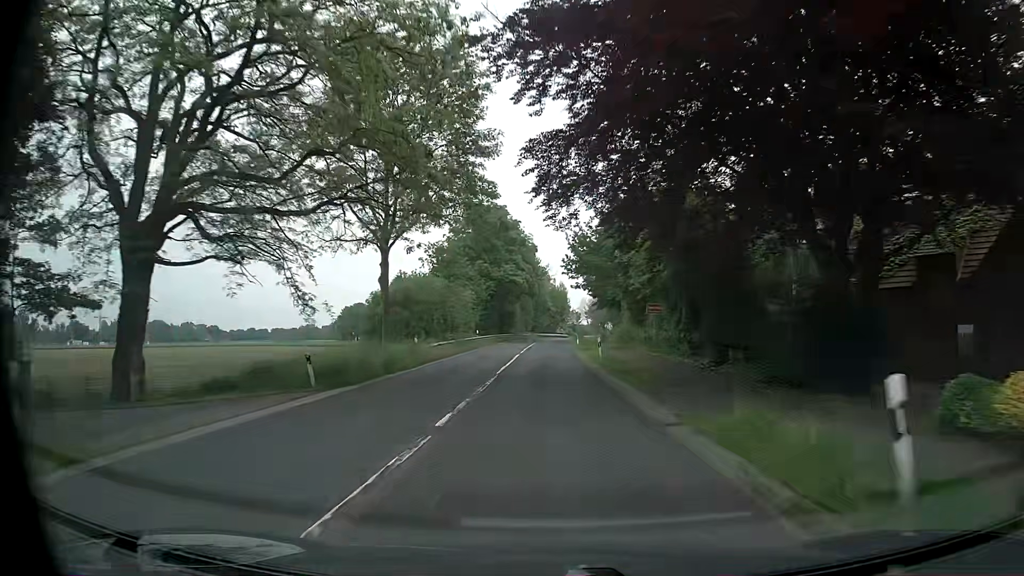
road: secondary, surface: asphalt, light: Day
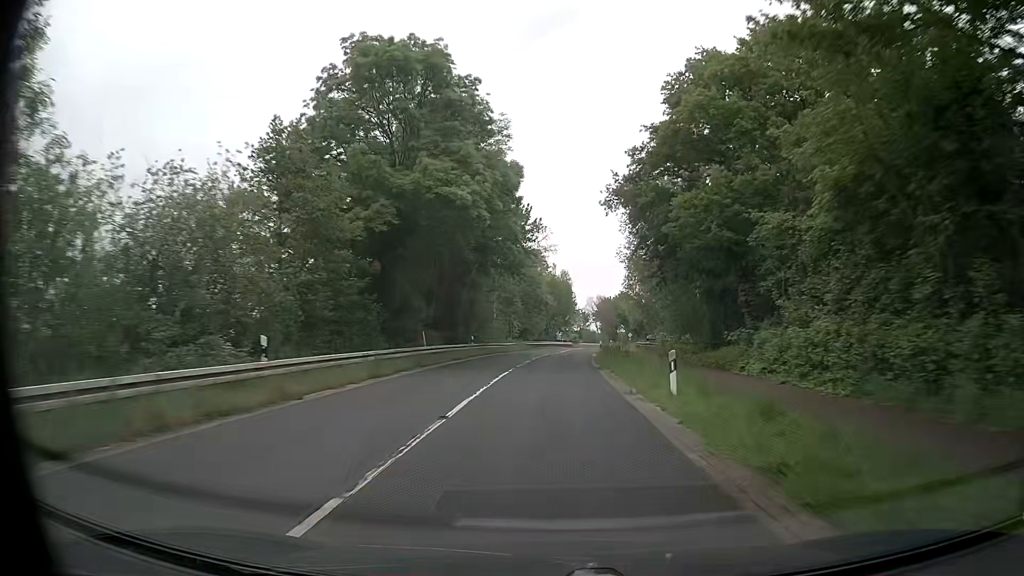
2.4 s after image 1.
(-0.3, +44.9) m; 0°
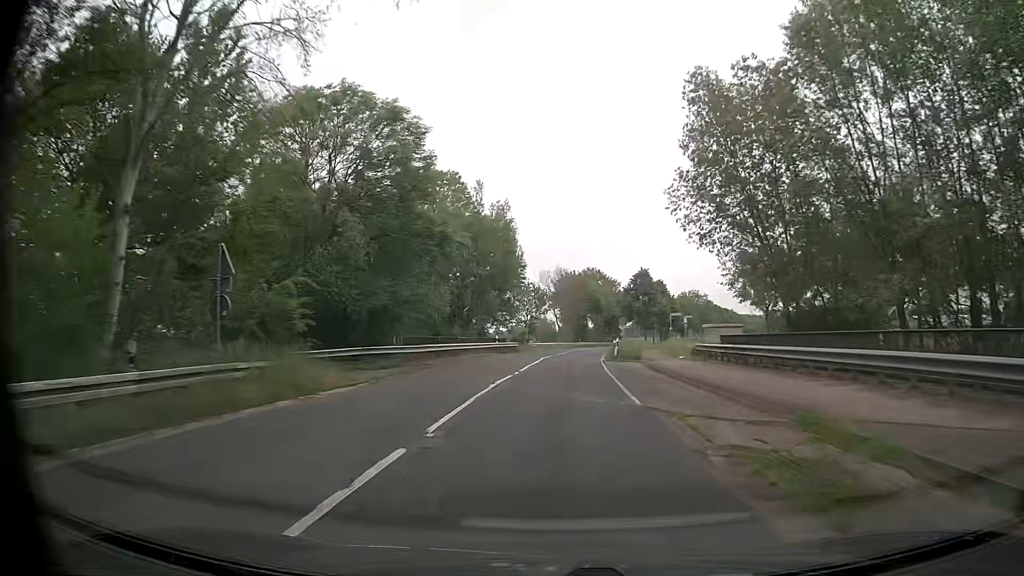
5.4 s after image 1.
(+1.8, +56.2) m; +3°
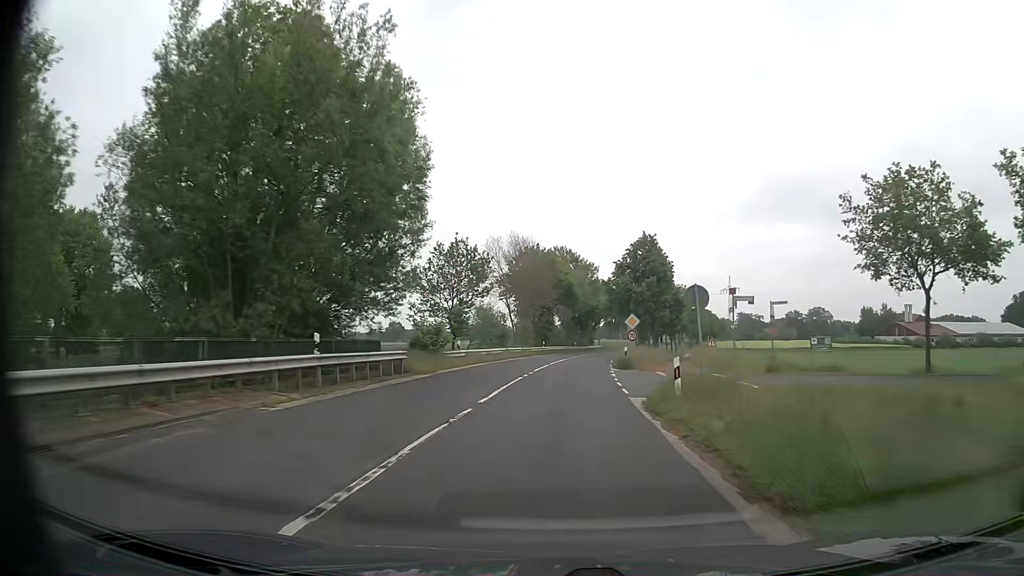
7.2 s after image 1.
(+1.6, +33.9) m; +4°
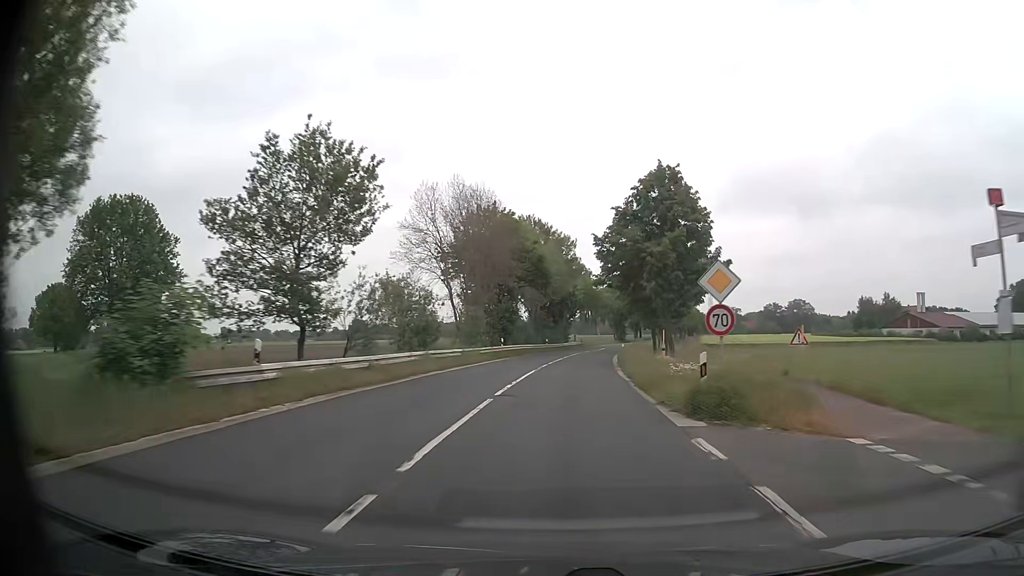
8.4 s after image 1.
(+0.4, +22.6) m; +3°
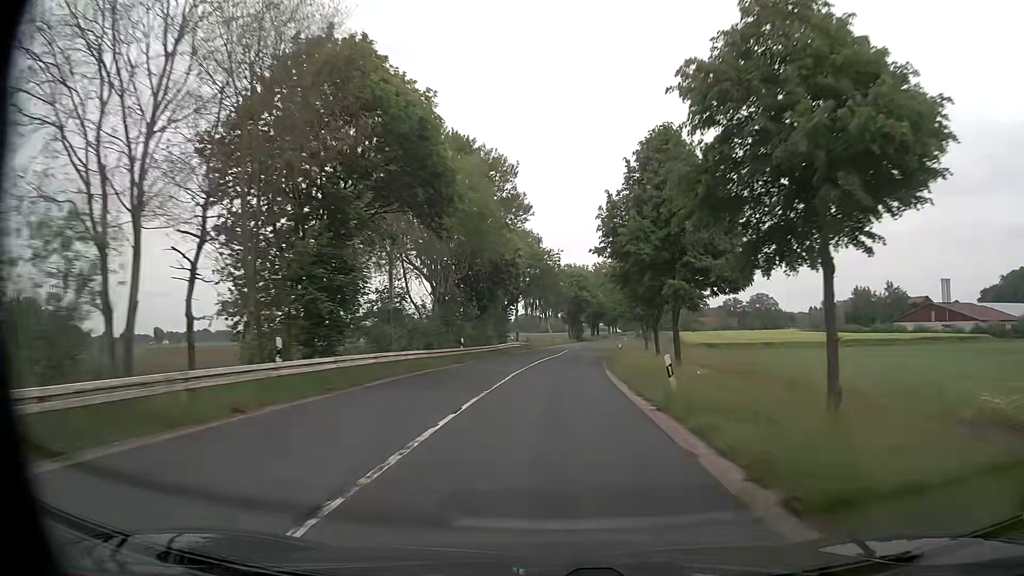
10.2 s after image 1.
(+1.4, +34.0) m; +4°
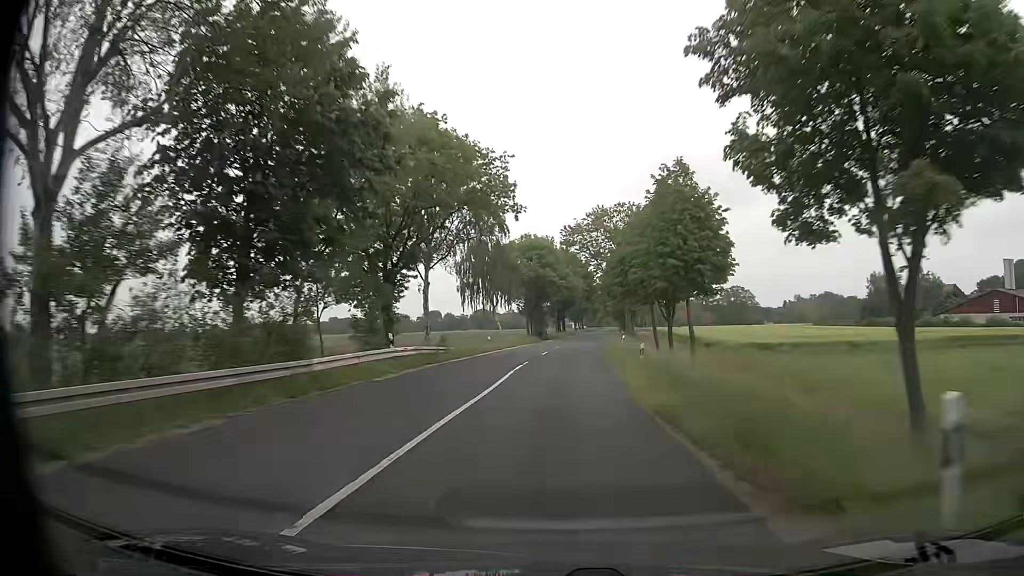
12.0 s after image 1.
(+1.2, +34.0) m; +3°
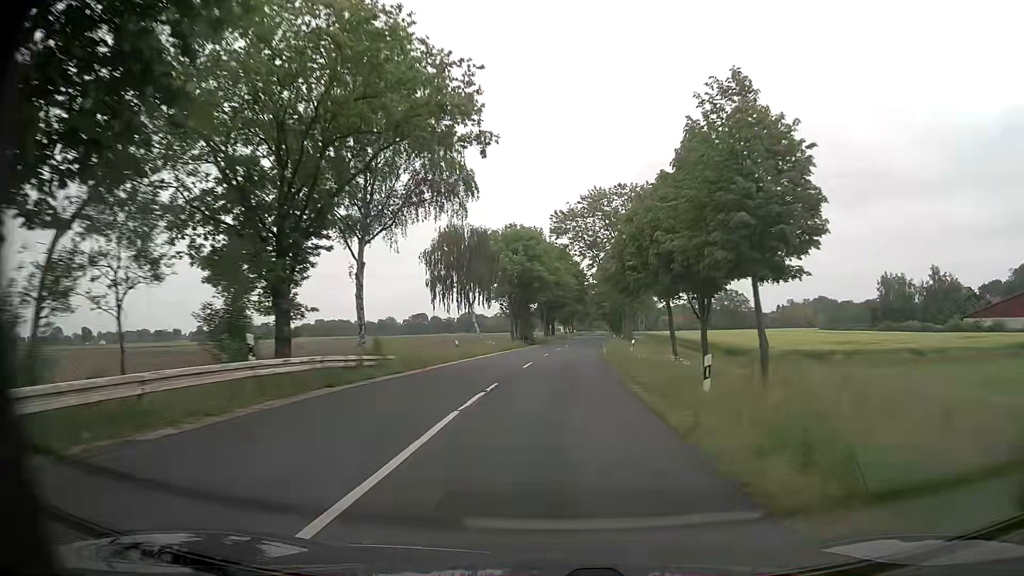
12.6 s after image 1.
(+0.2, +11.3) m; +1°
(0, +10) (0, +20) (+1, +30) (+1, +40) (+2, +50) (+3, +60) (+4, +70) (+5, +80) (+6, +90) (+7, +100) m
